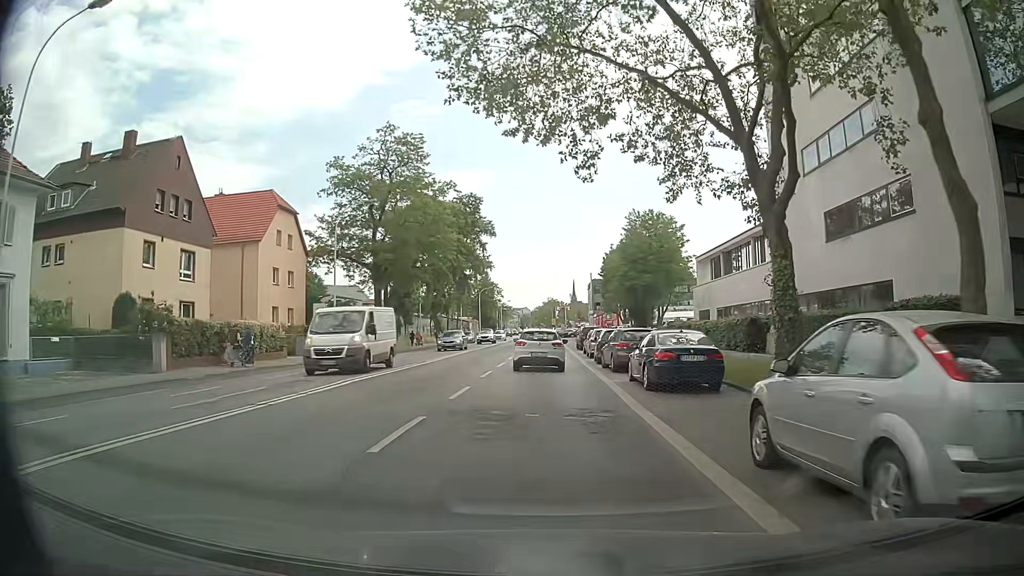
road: primary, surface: asphalt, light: Day
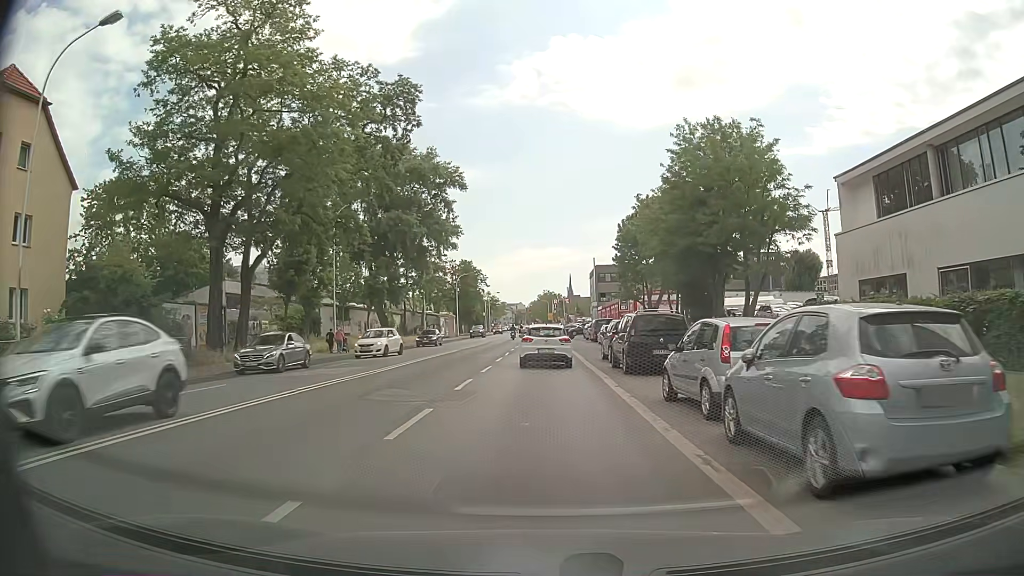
(-0.1, +29.6) m; 0°
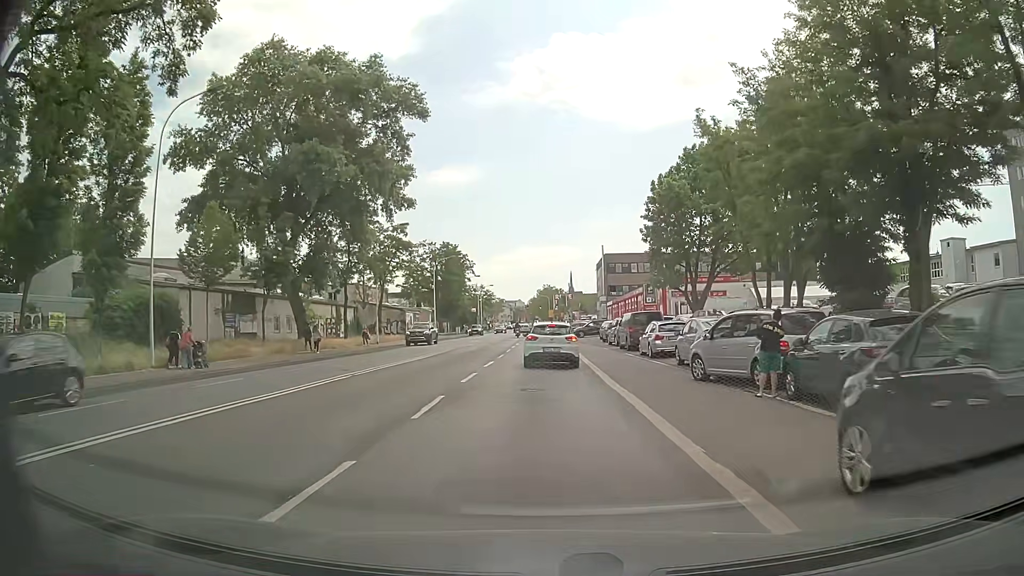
(0.0, +22.8) m; 0°
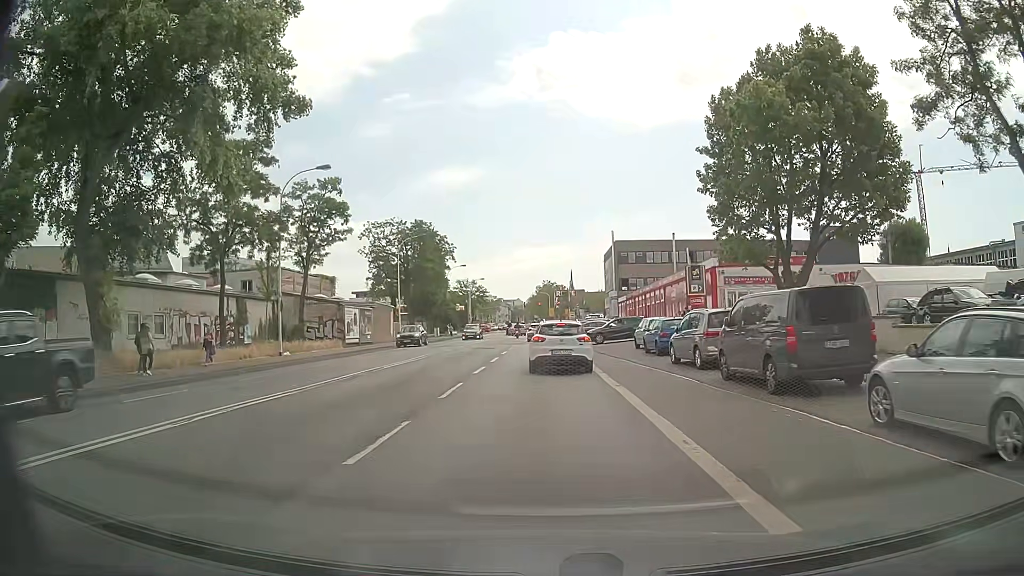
(-0.2, +21.2) m; -1°
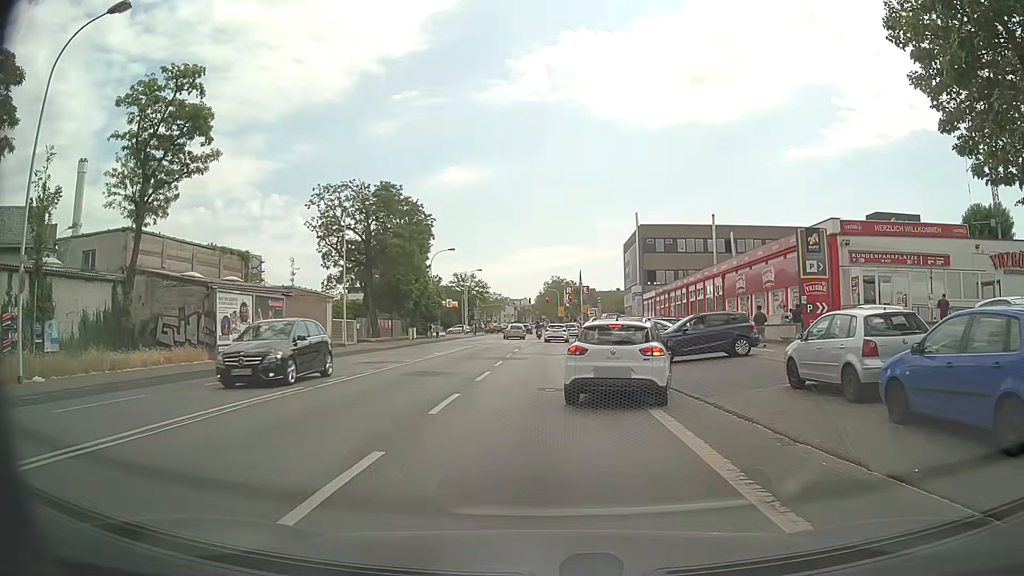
(0.0, +20.3) m; 0°
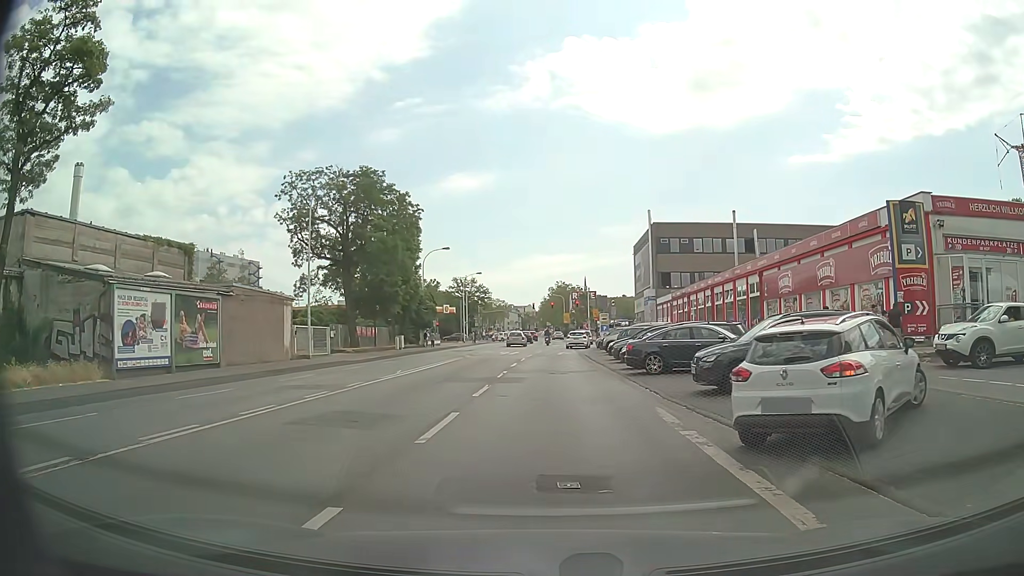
(0.0, +8.0) m; 0°
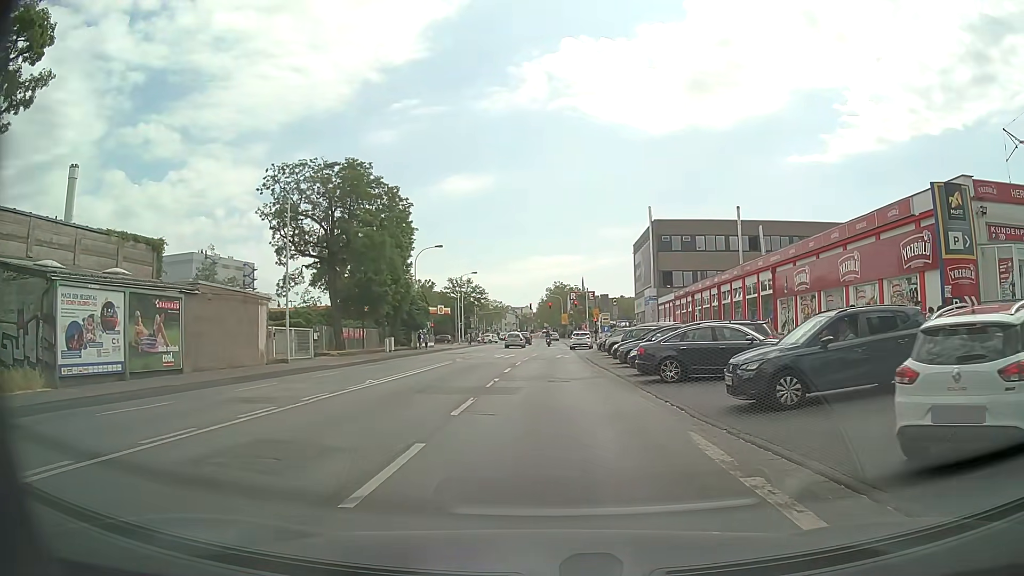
(0.0, +3.1) m; 0°
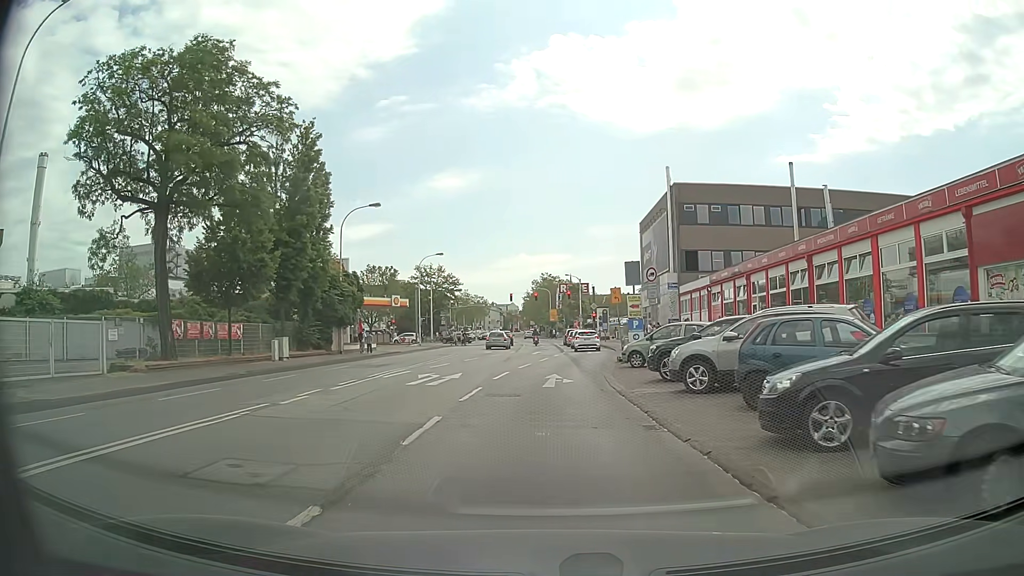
(+0.4, +21.6) m; +2°
